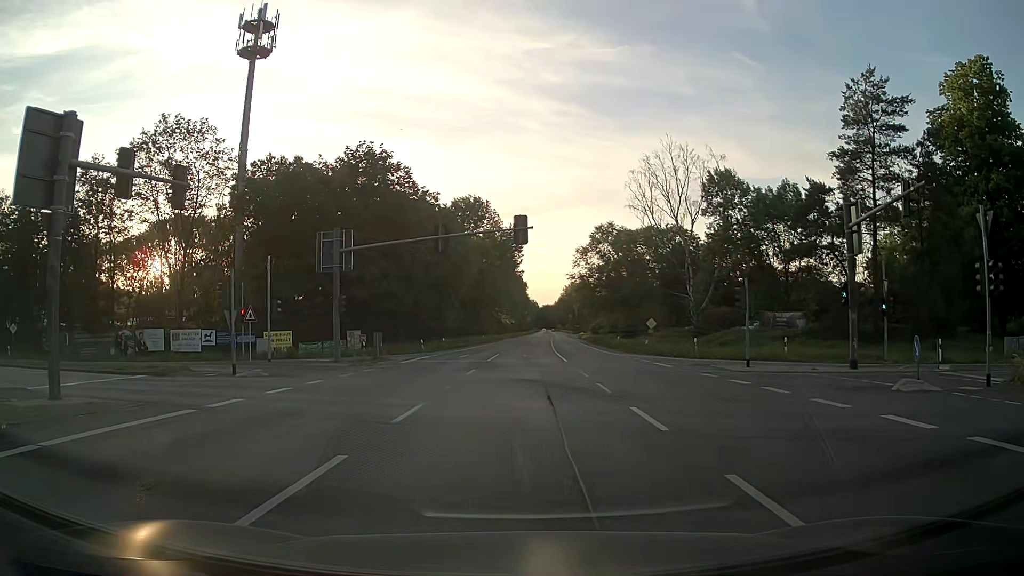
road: primary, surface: asphalt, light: Day
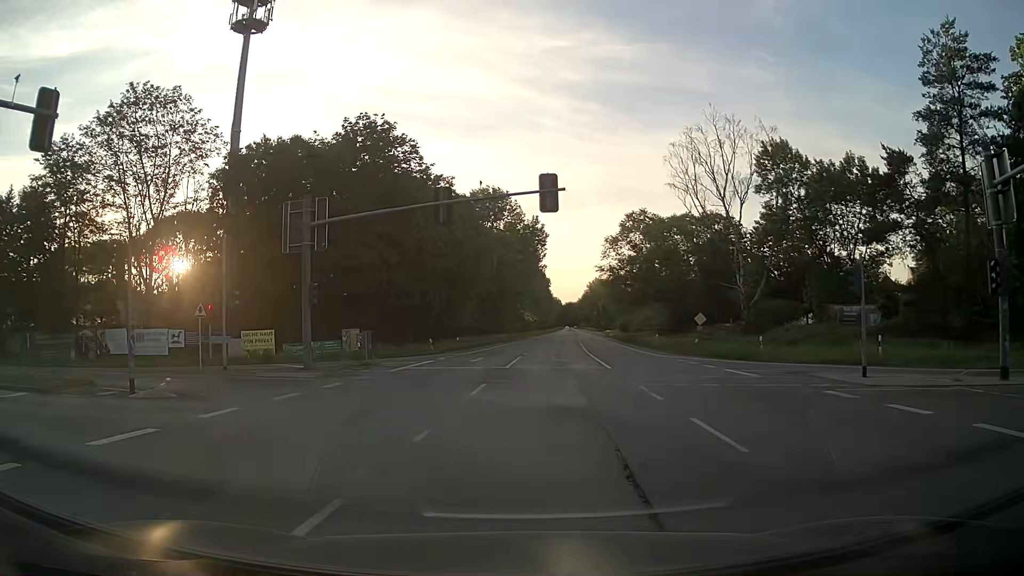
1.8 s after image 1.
(0.0, +8.4) m; -1°
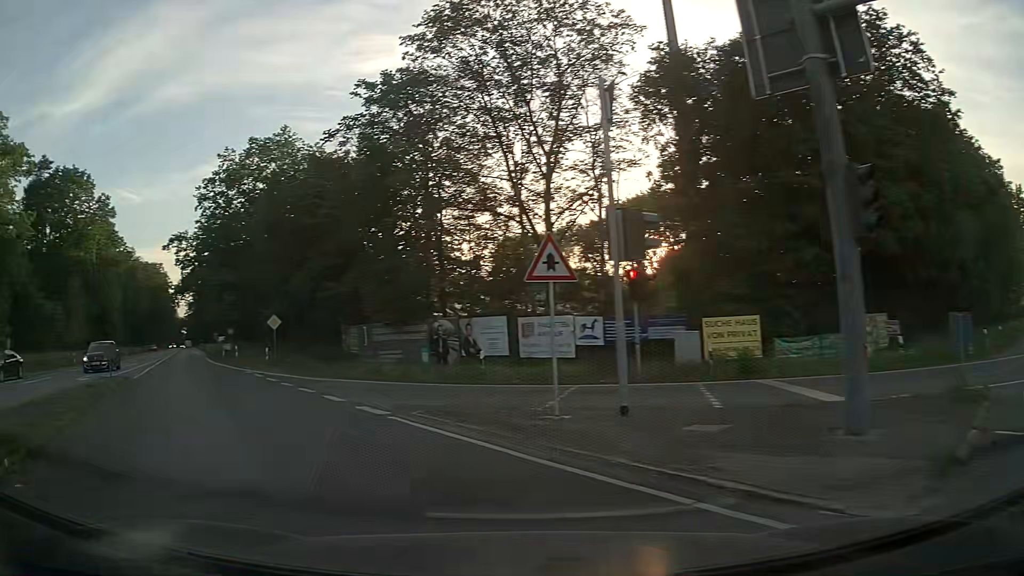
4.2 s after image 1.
(-4.5, +16.3) m; -40°
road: secondary
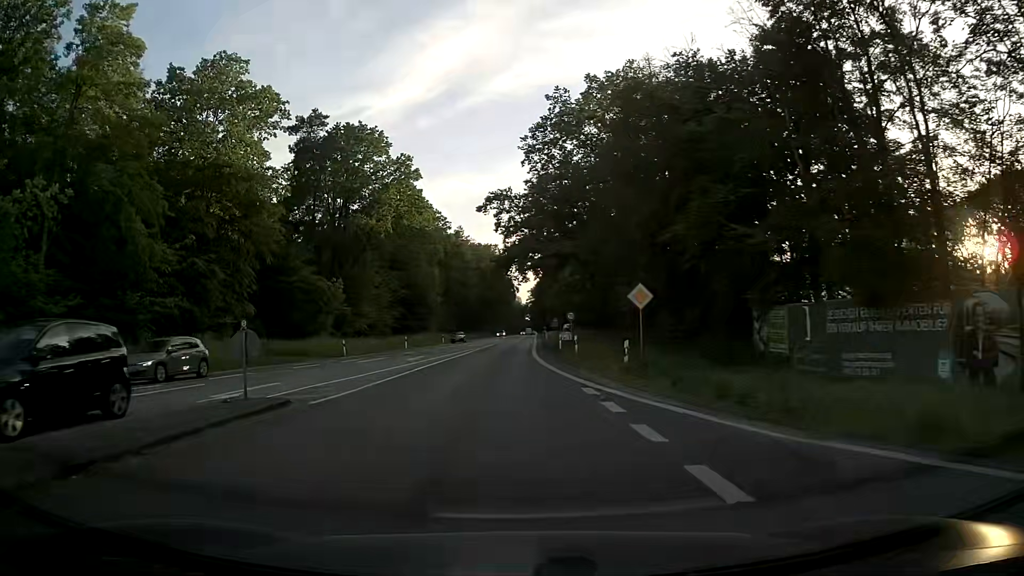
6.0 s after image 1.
(-5.2, +15.0) m; -30°
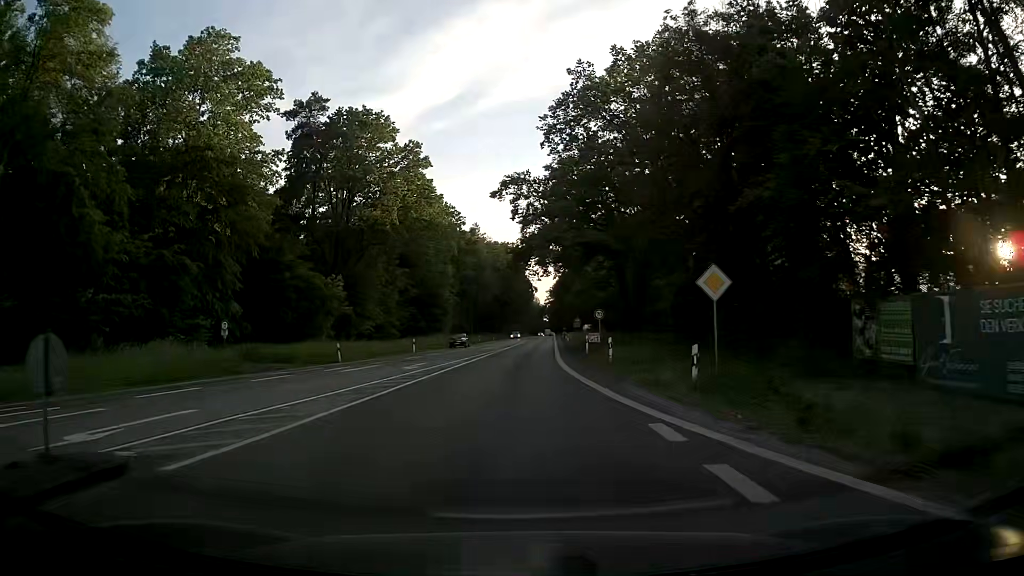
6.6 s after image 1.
(-0.1, +6.2) m; -1°
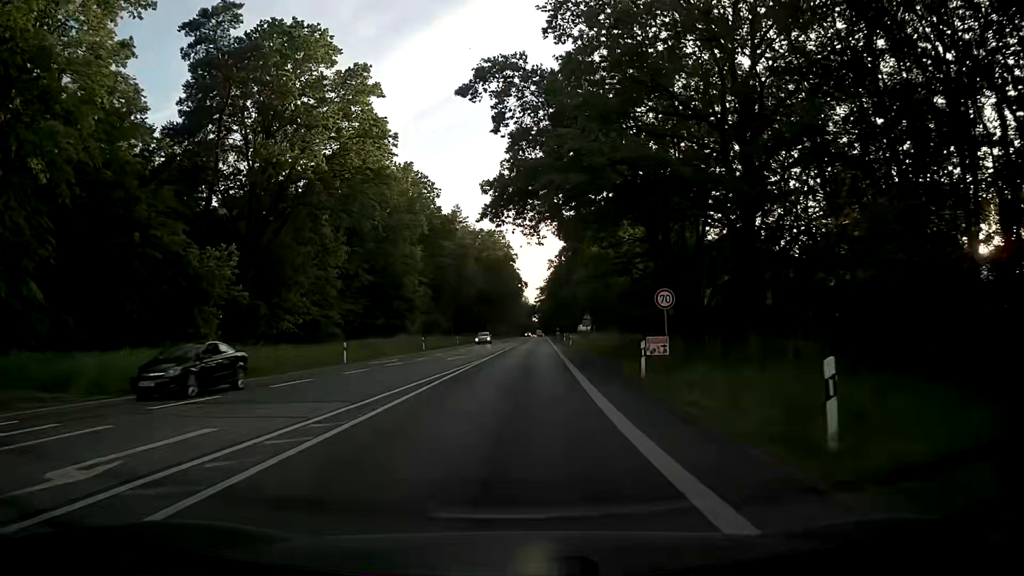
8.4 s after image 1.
(0.0, +20.8) m; 0°
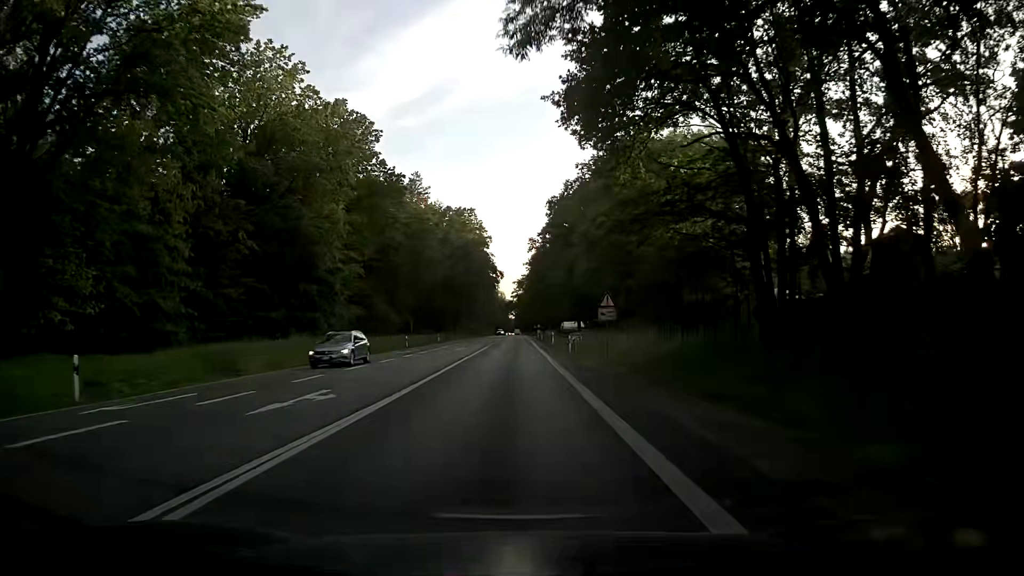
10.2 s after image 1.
(+0.7, +23.8) m; +2°
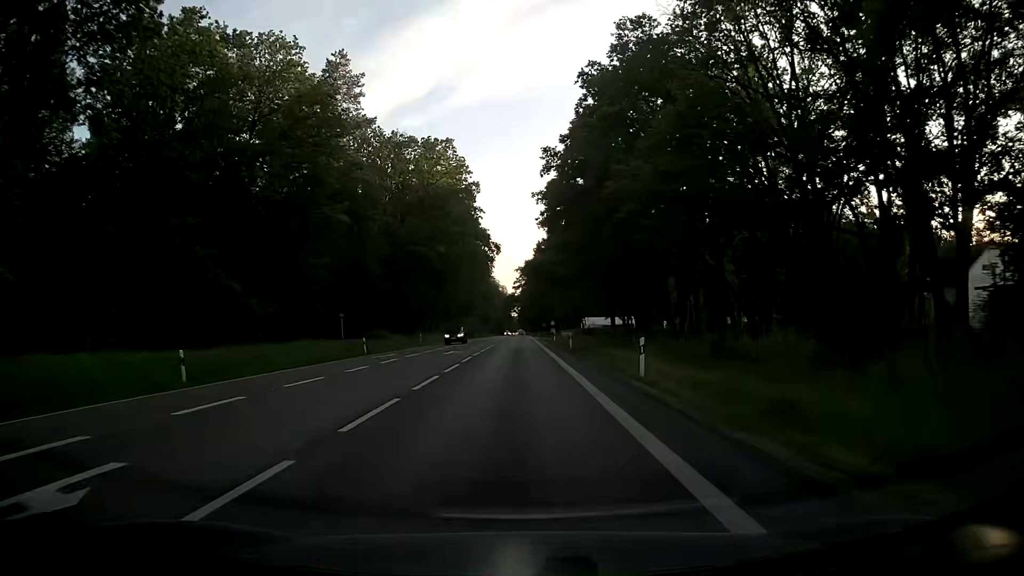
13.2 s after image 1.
(+0.2, +44.9) m; 0°
(0, +10) (0, +20) (0, +30) (0, +40) (0, +50) (0, +60) (0, +70) (0, +80) (0, +90) (0, +100) m
